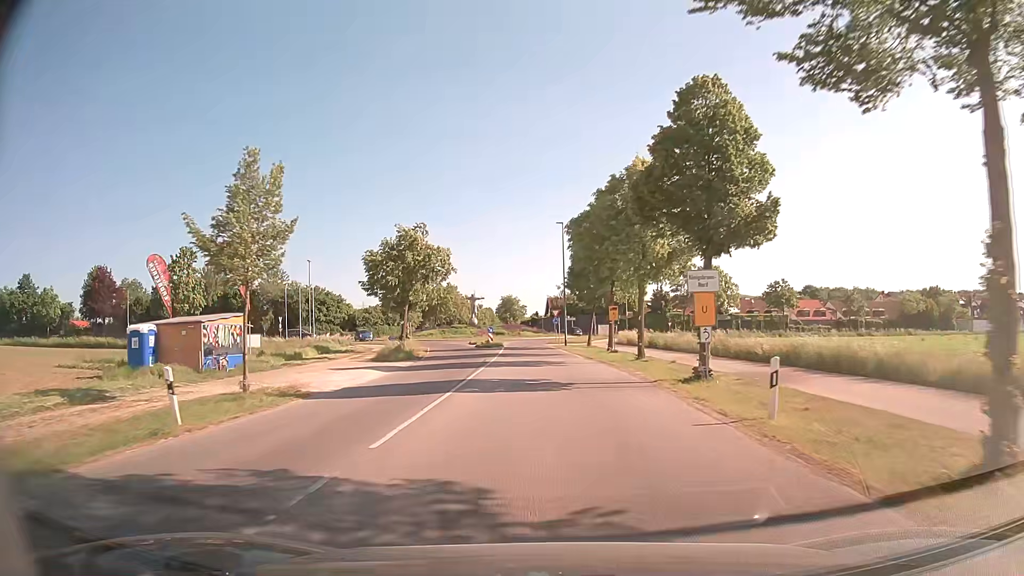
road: tertiary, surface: asphalt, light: Day
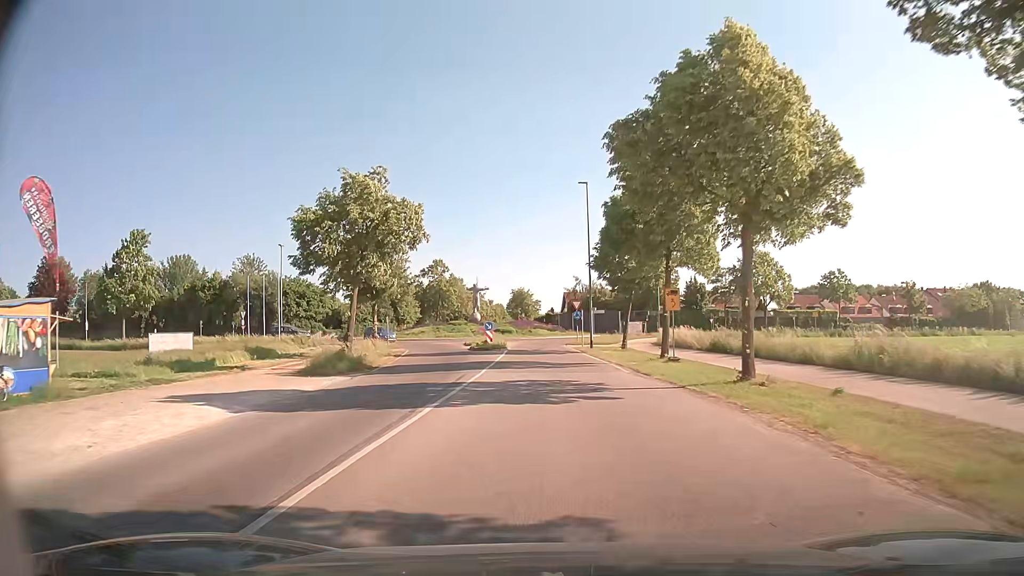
(-0.2, +15.3) m; -2°
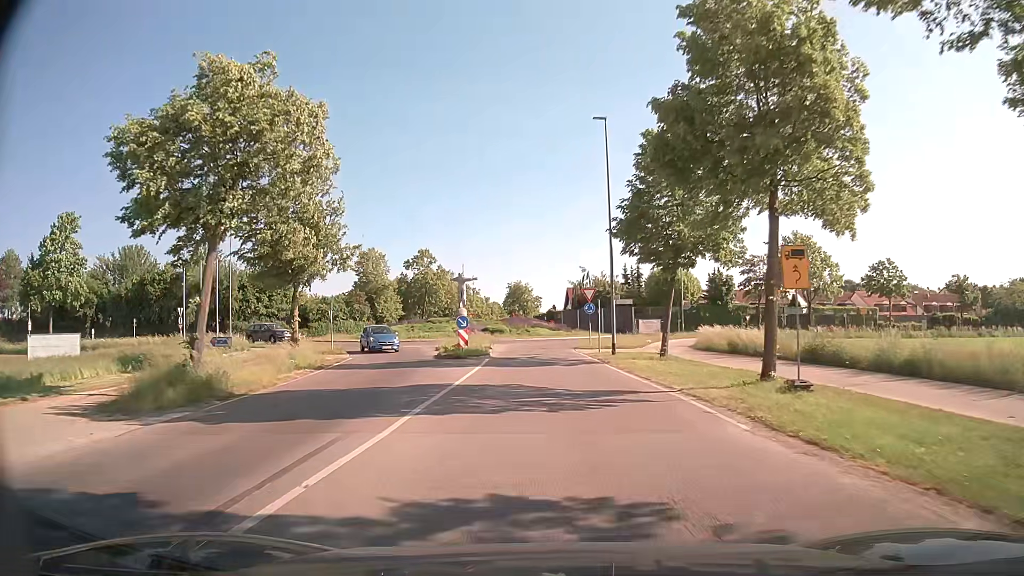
(0.0, +13.5) m; 0°
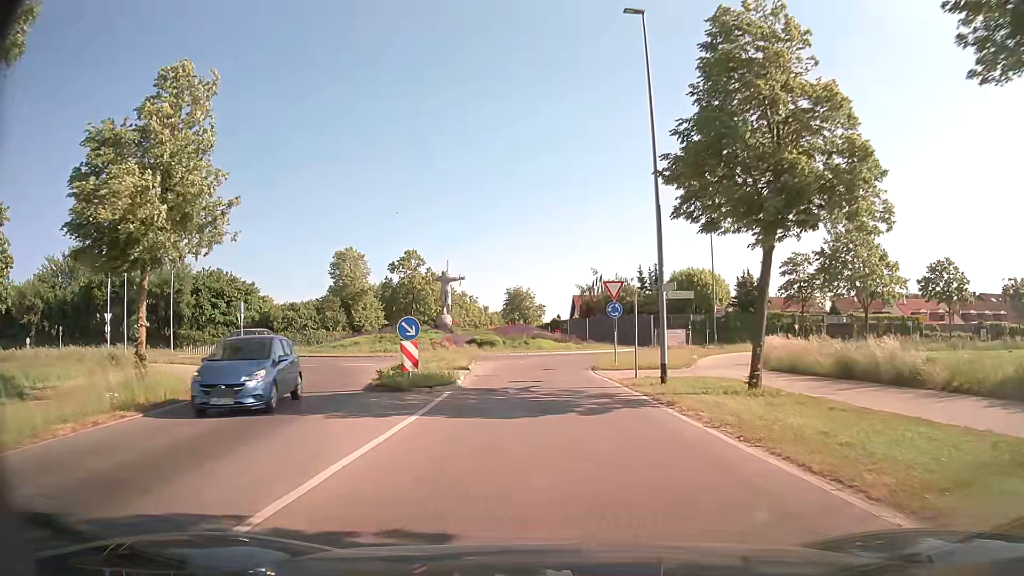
(0.0, +11.7) m; 0°
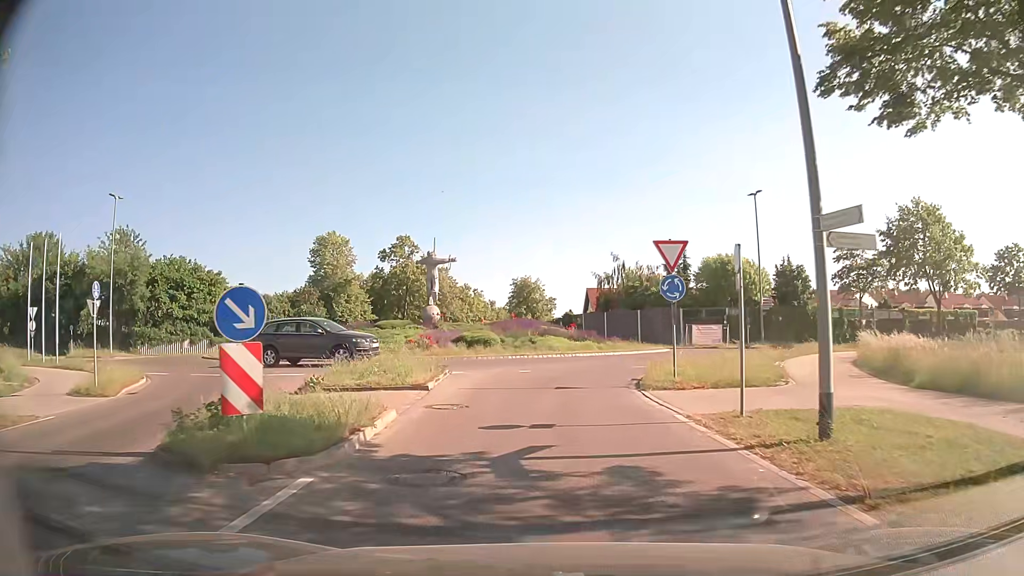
(-0.1, +9.9) m; -1°
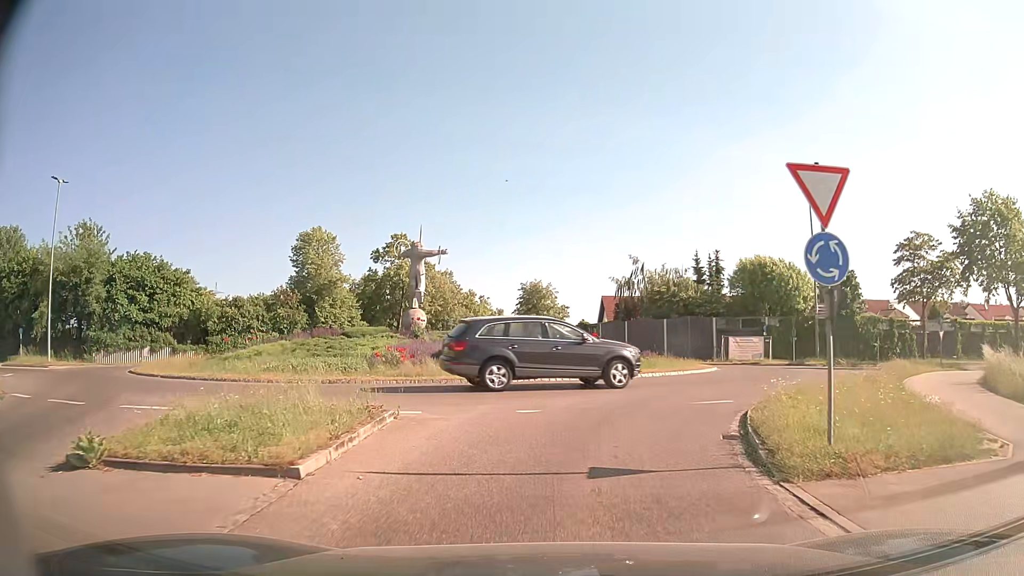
(-0.1, +7.9) m; -3°
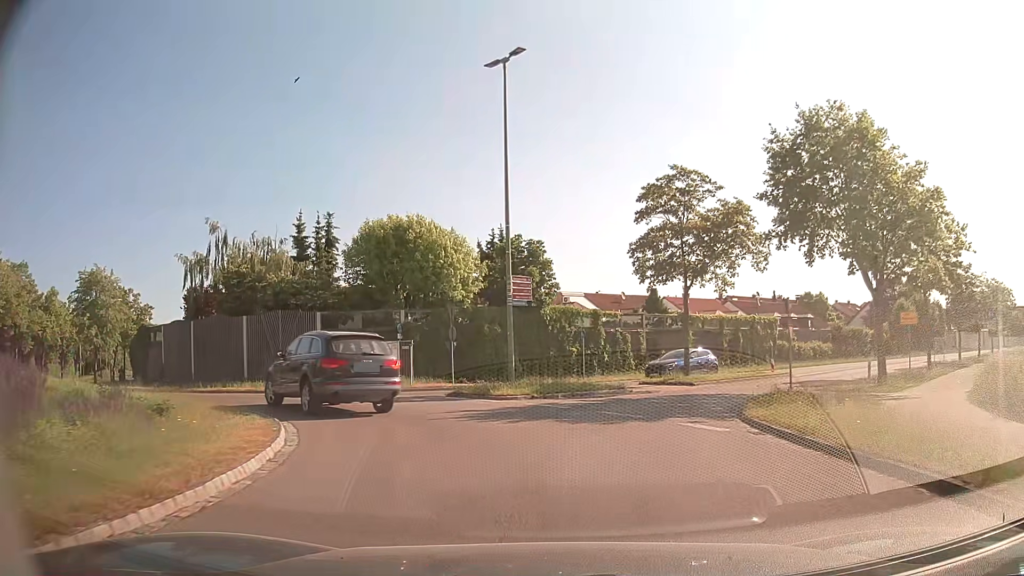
(+5.1, +18.9) m; +34°
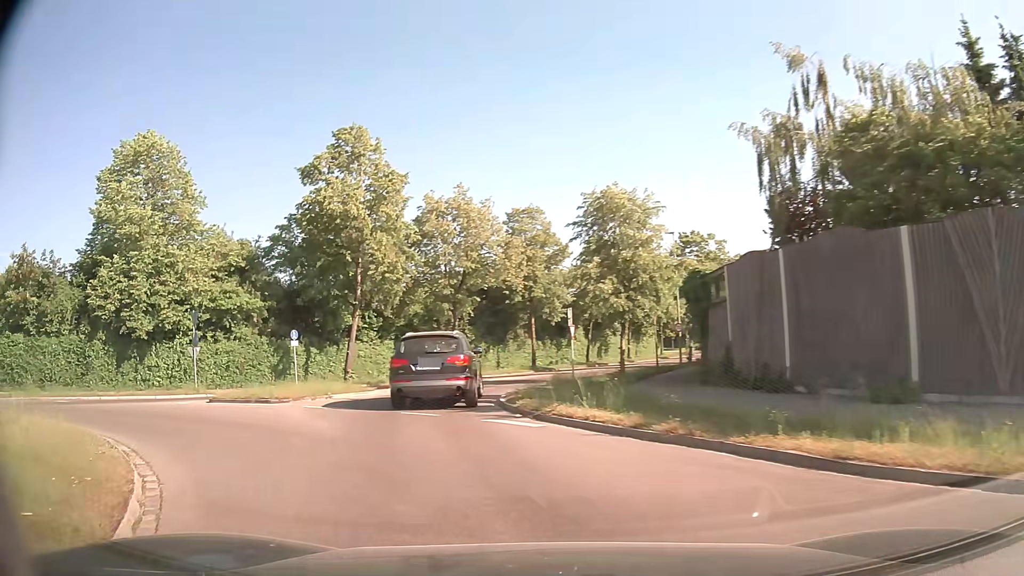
(-8.0, +19.1) m; -53°
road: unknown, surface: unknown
(-2, +10) (-3, +20) (-2, +30) (+1, +39) (+4, +48) (+8, +58) (+12, +67) (+16, +76) (+21, +85) (+25, +94) m
